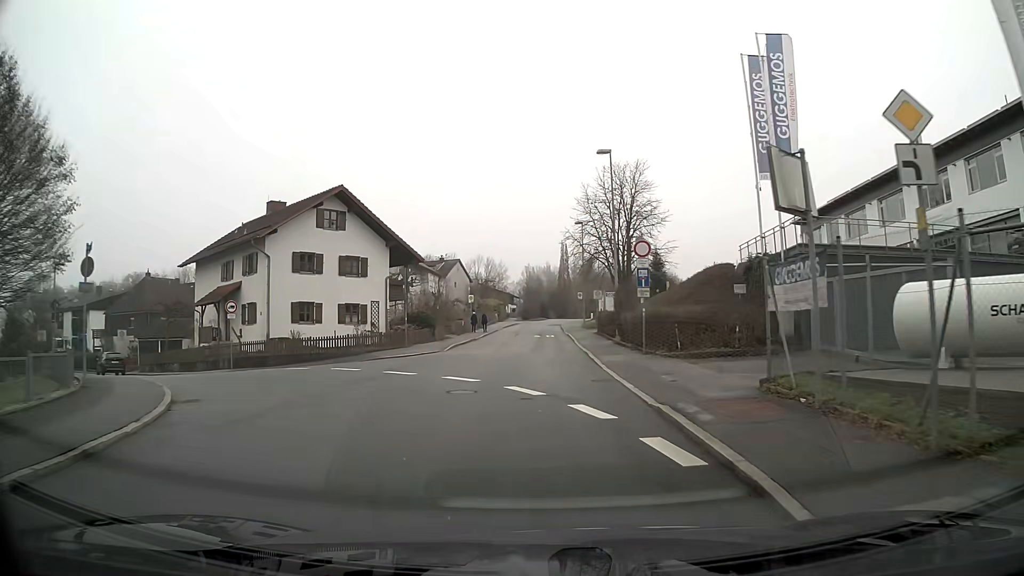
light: Day
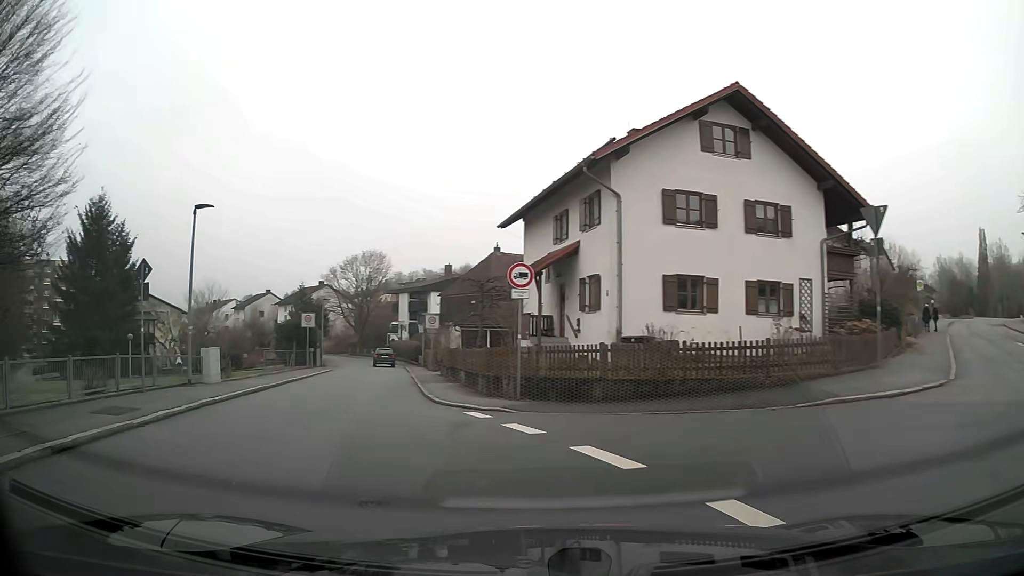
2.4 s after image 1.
(-4.8, +15.5) m; -38°
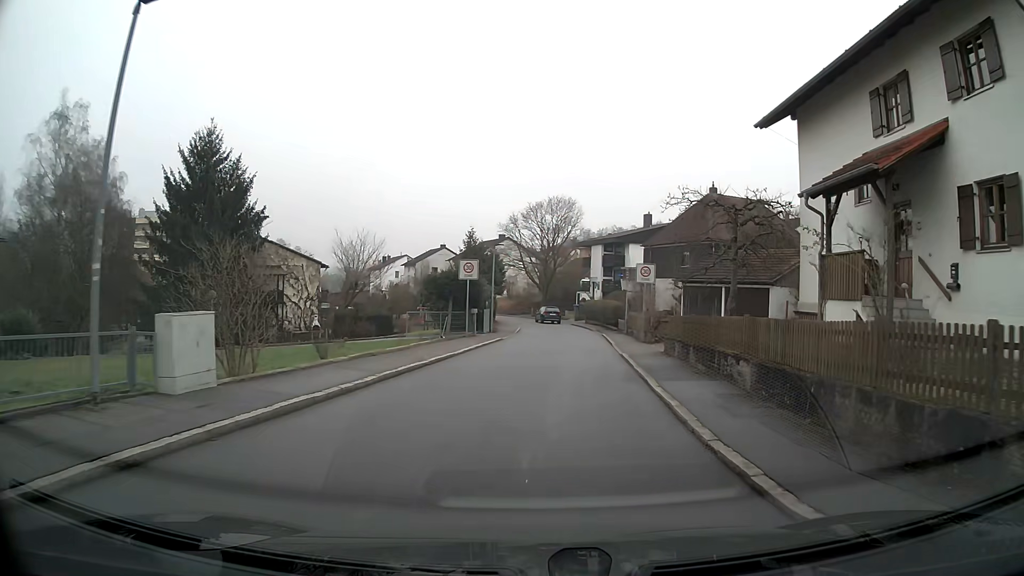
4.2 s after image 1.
(-1.7, +12.4) m; -9°
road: residential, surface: asphalt
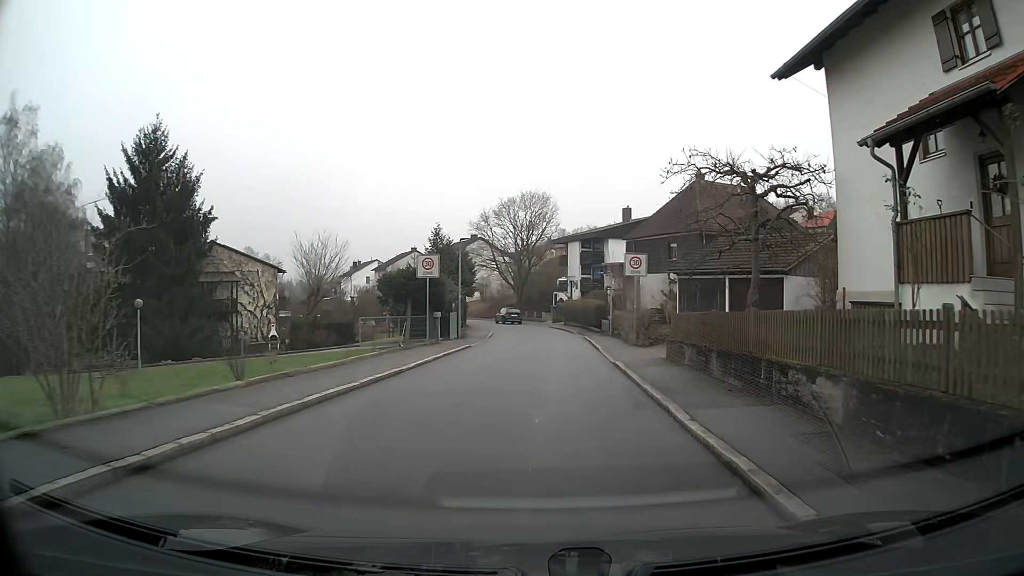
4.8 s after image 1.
(0.0, +4.6) m; +1°
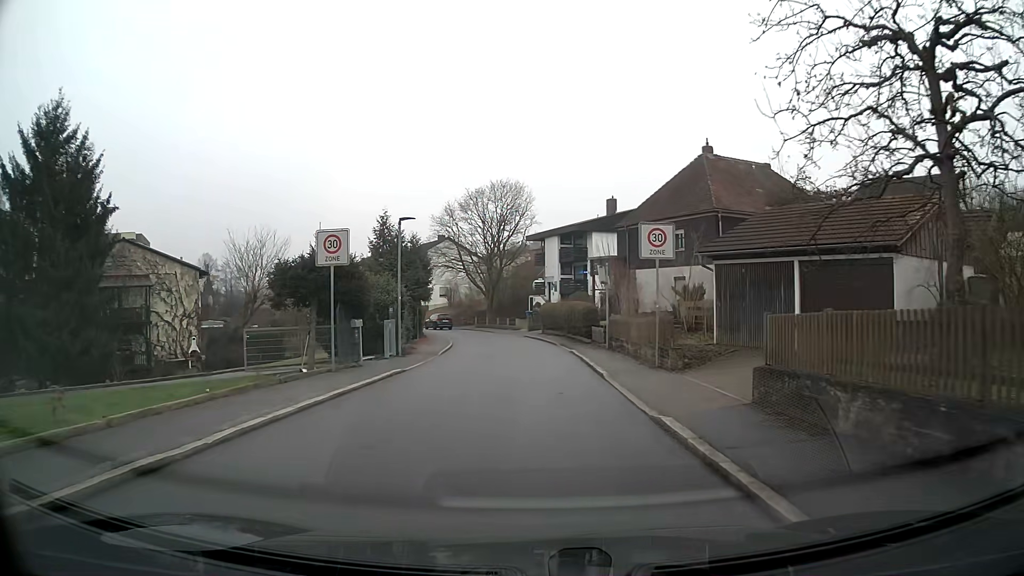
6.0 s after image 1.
(+0.2, +9.6) m; +2°
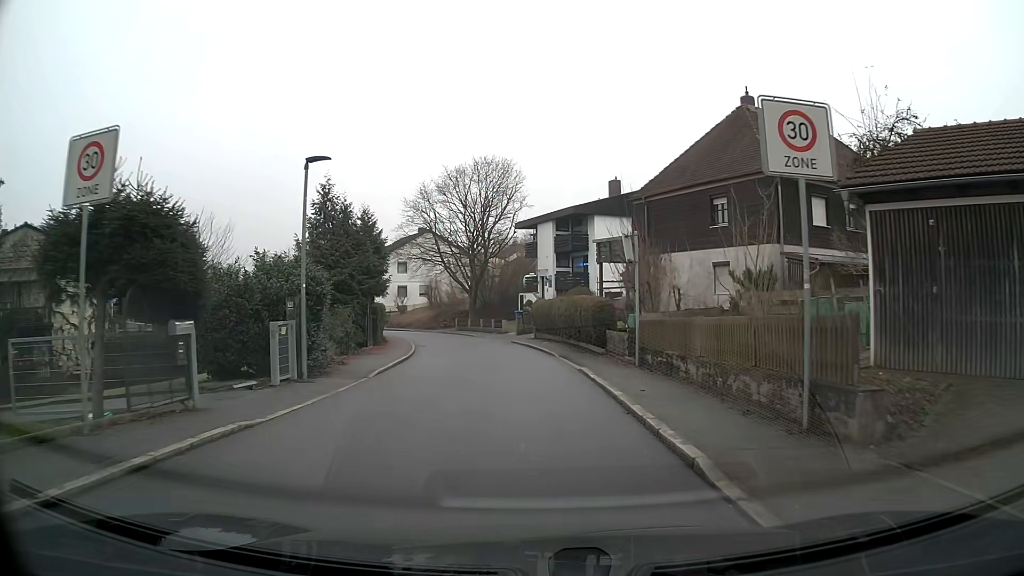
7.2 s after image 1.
(0.0, +9.8) m; 0°
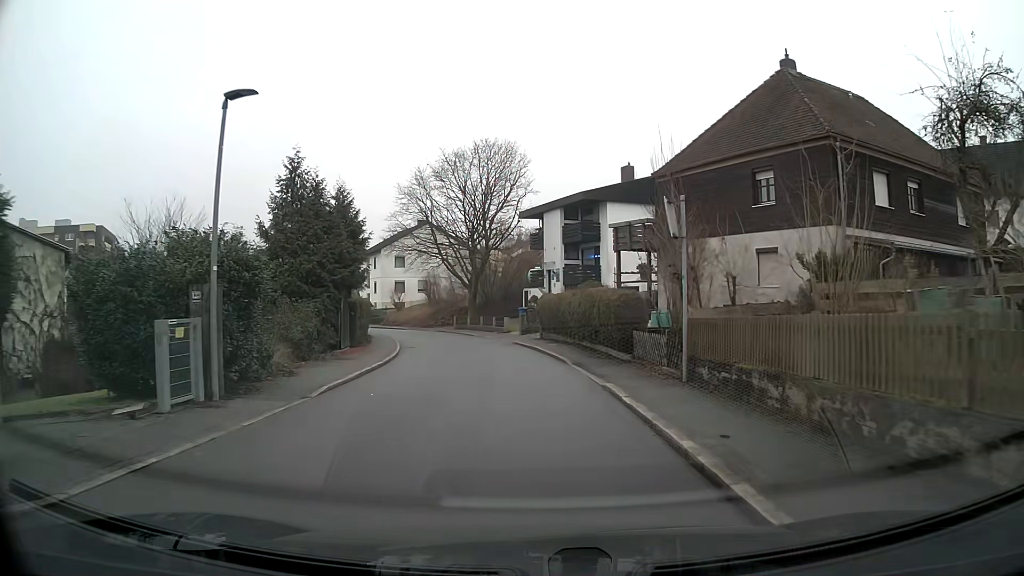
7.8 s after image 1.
(0.0, +4.8) m; -1°
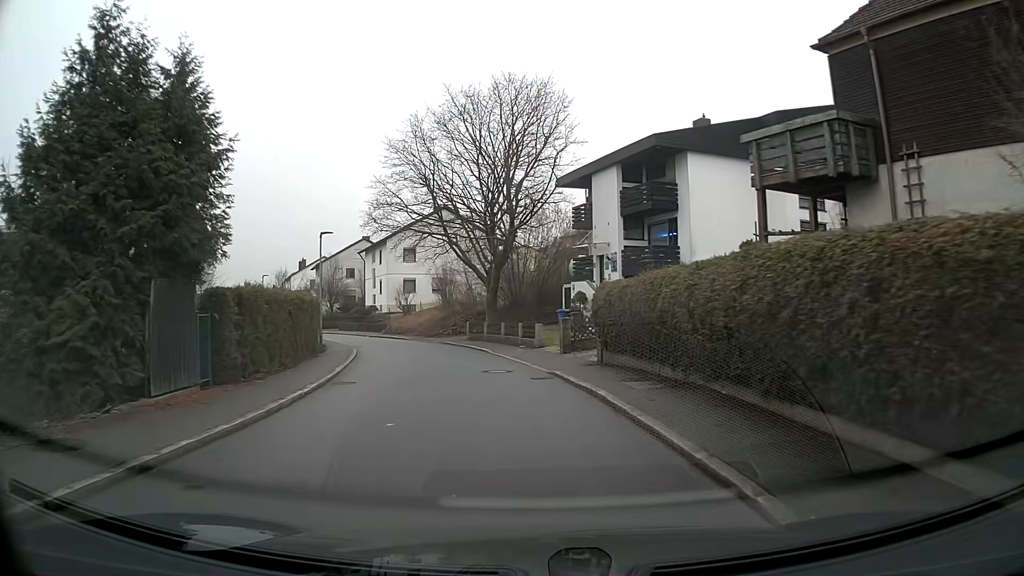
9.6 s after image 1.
(-0.4, +14.6) m; -3°
(0, +10) (-2, +20) (-4, +30) (-8, +39) (-12, +48) (-17, +56) (-23, +65) (-28, +73) (-34, +82) (-39, +90) m
